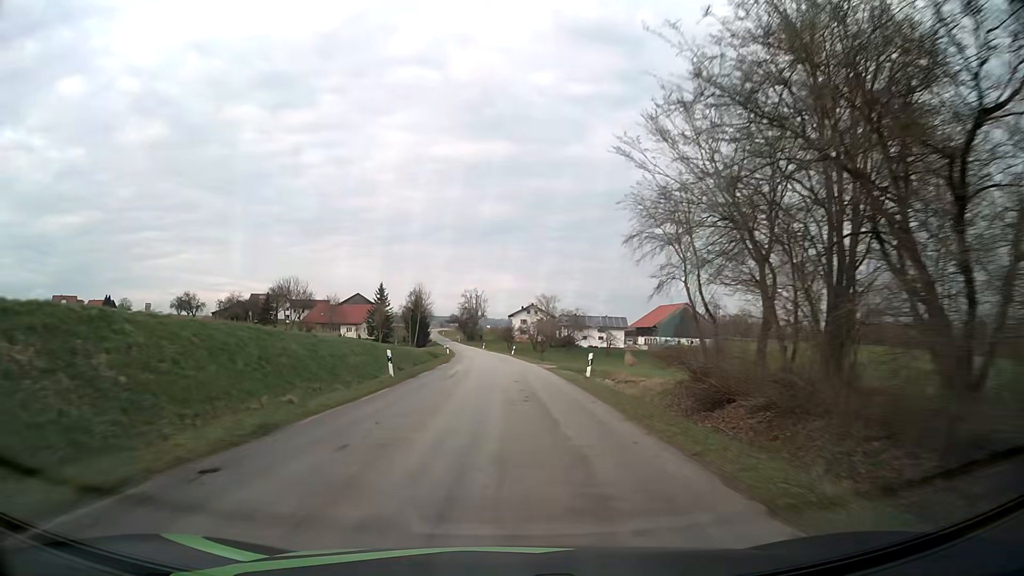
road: tertiary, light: Day
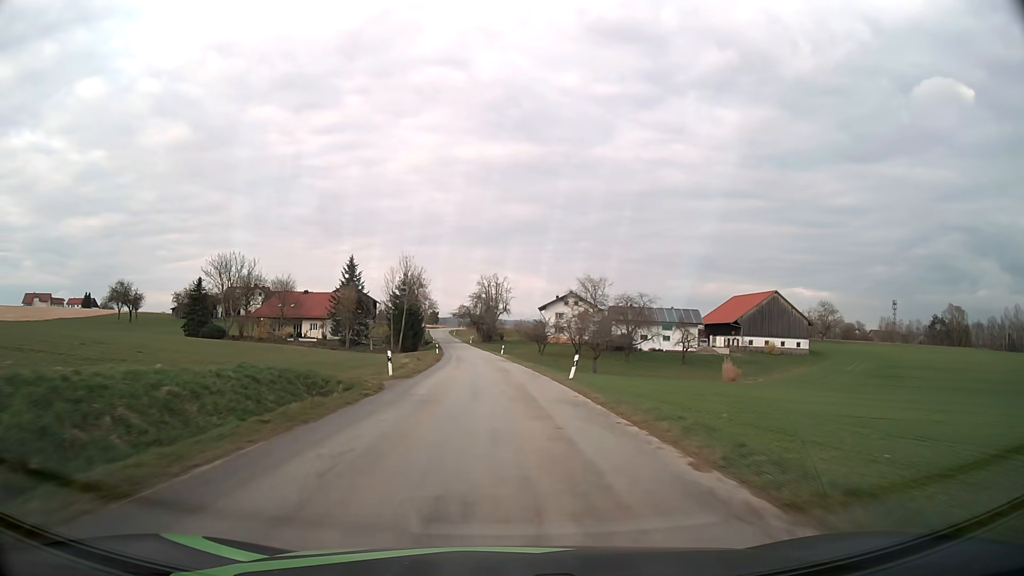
(-0.7, +47.7) m; -2°
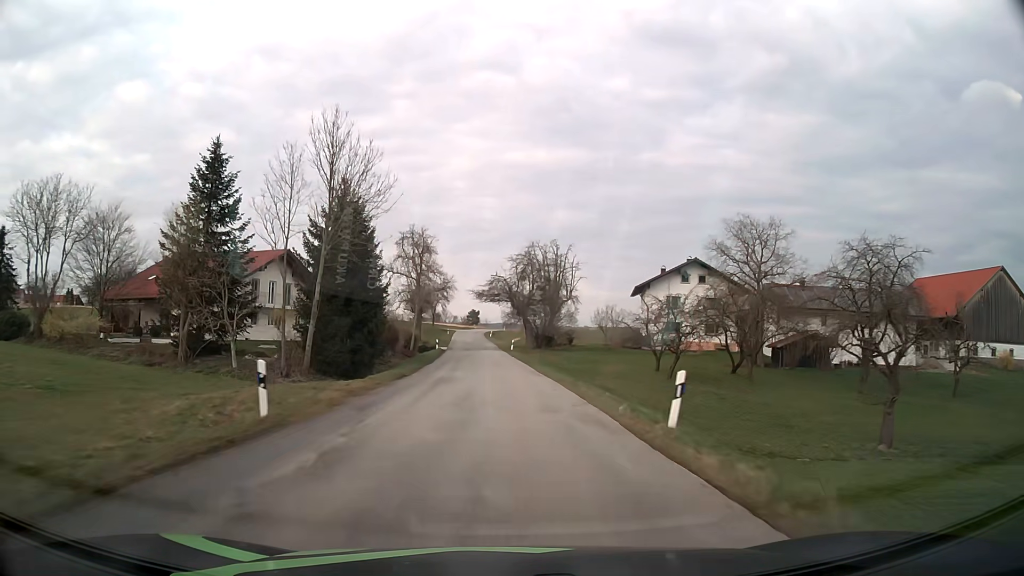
(-2.4, +59.9) m; -4°
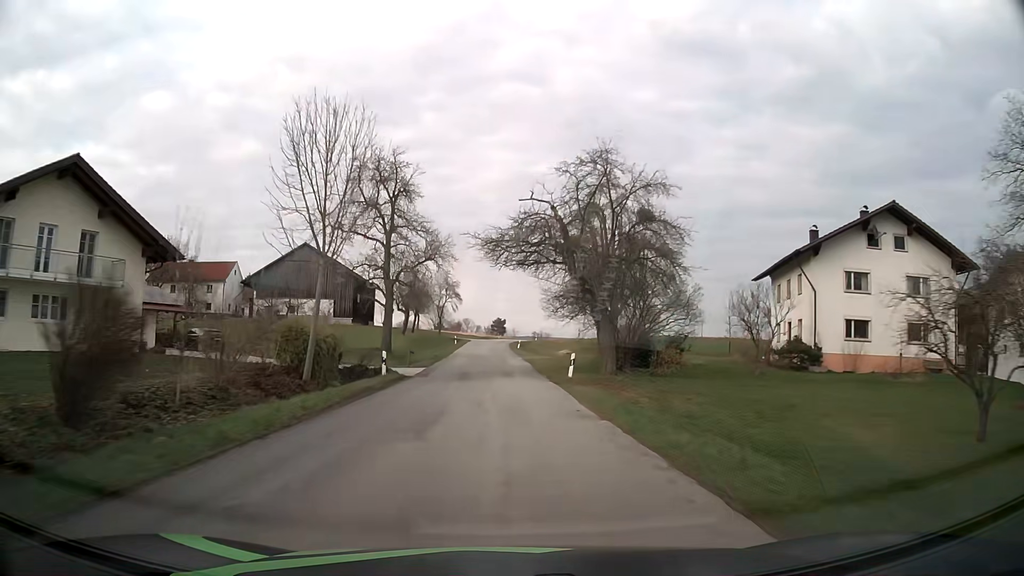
(-0.7, +36.1) m; -2°
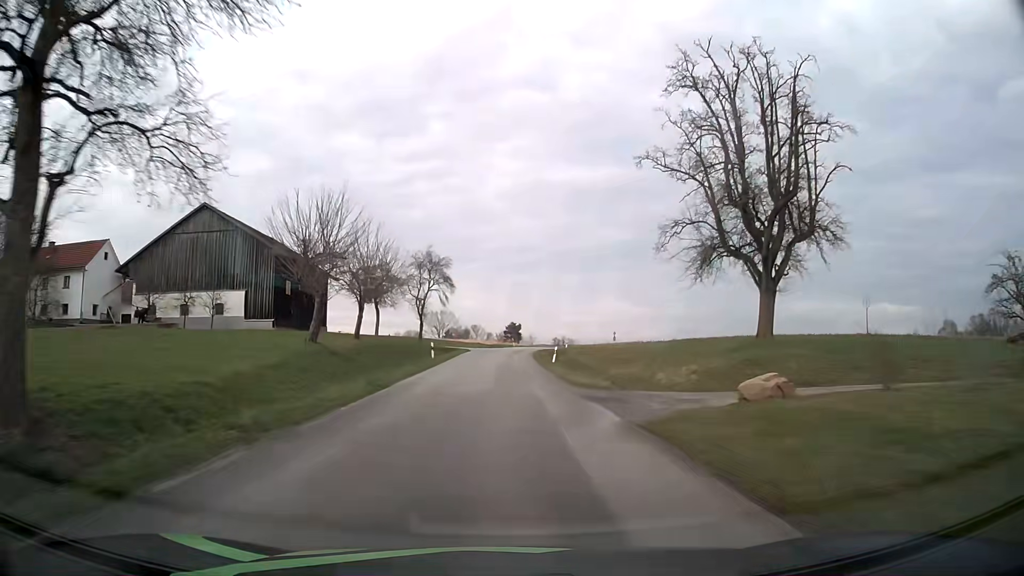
(-0.6, +36.0) m; -1°
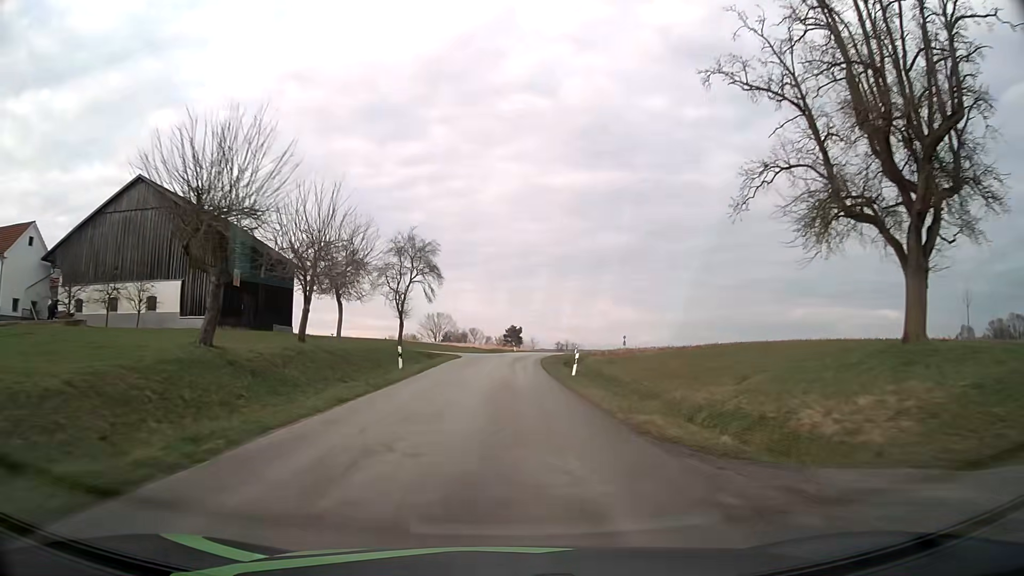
(0.0, +11.9) m; 0°
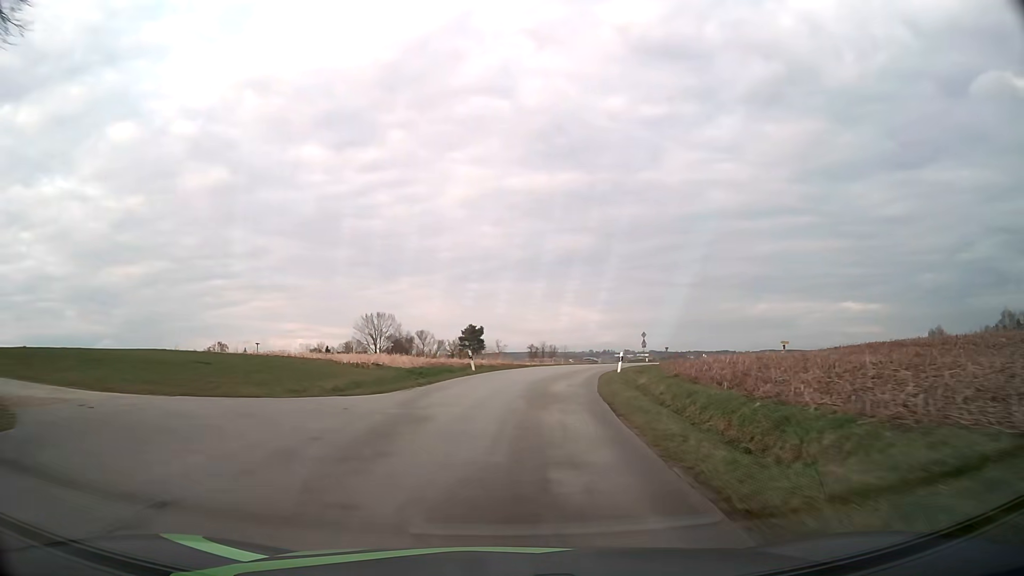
(+0.5, +44.9) m; +3°
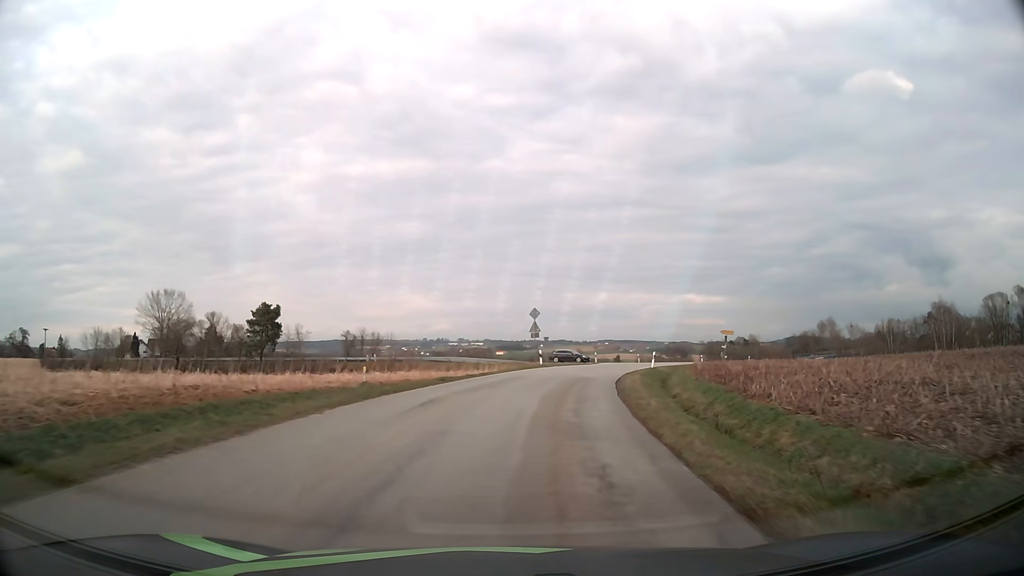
(+3.9, +38.3) m; +14°
